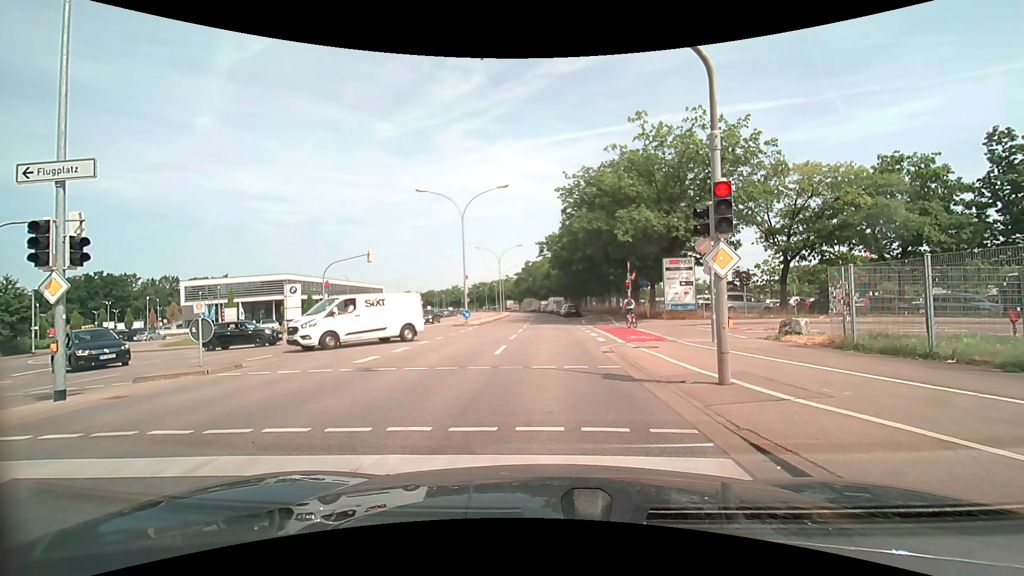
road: secondary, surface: asphalt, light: Day
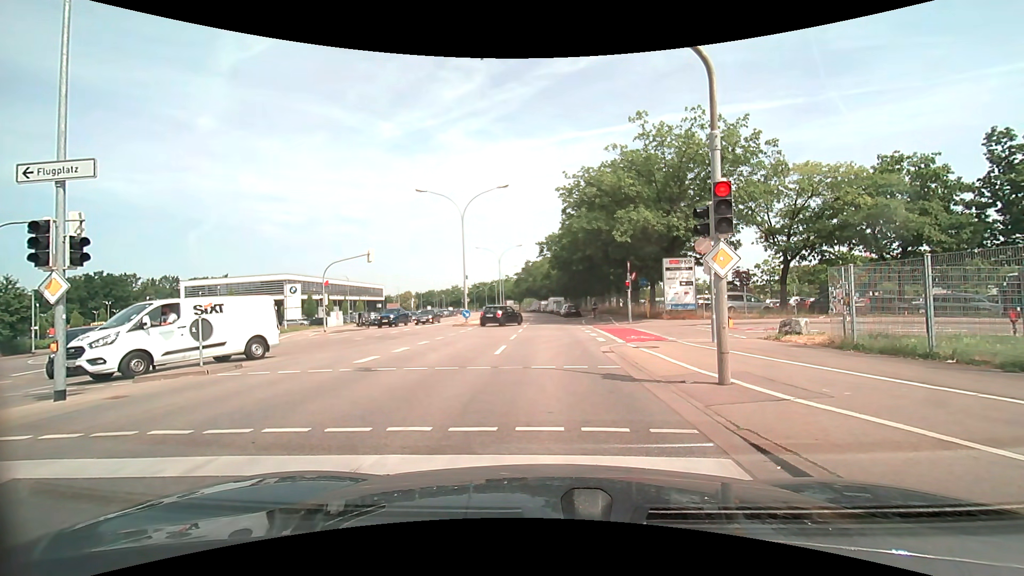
(0.0, 0.0) m; 0°
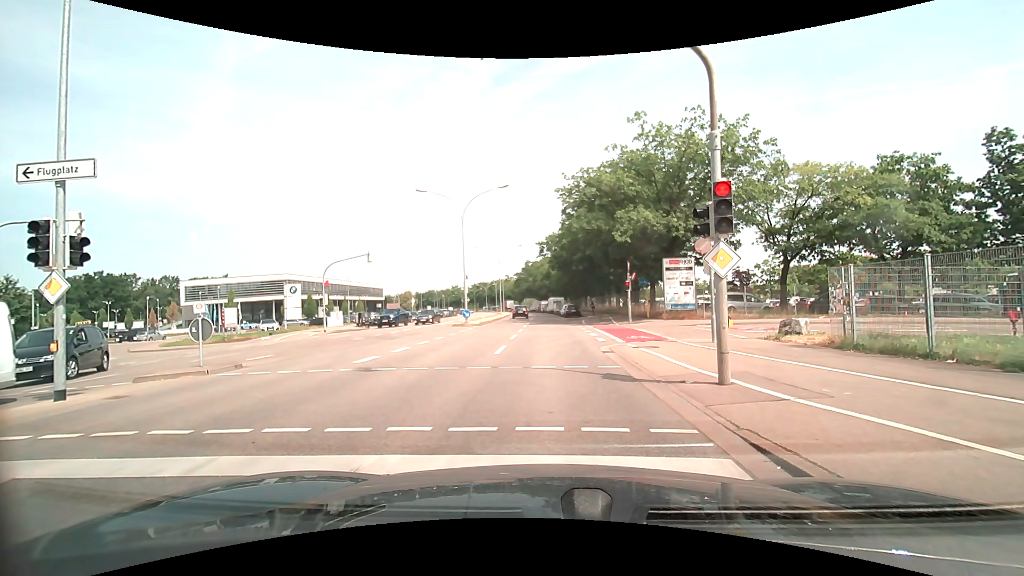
(0.0, 0.0) m; 0°
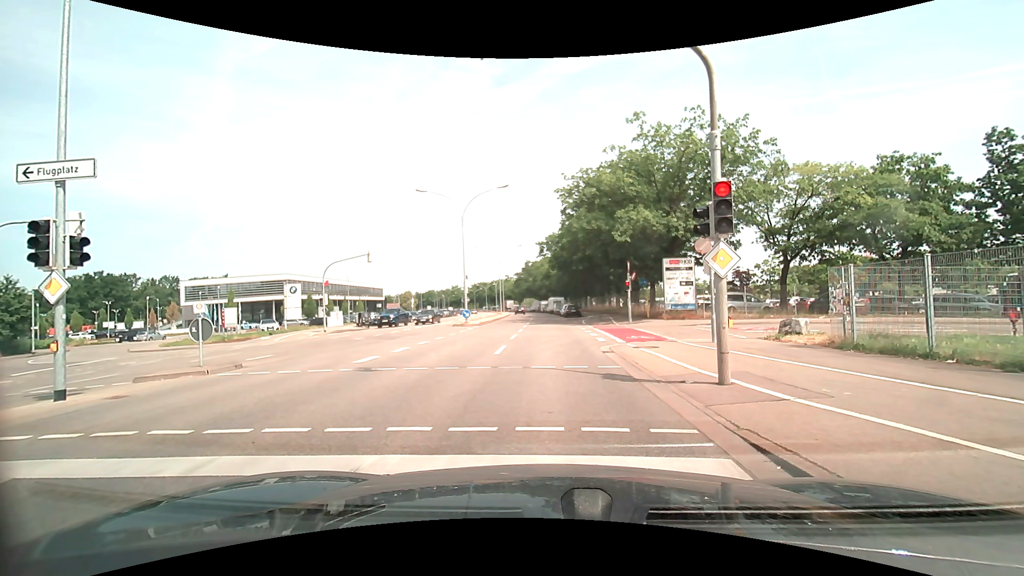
(0.0, 0.0) m; 0°
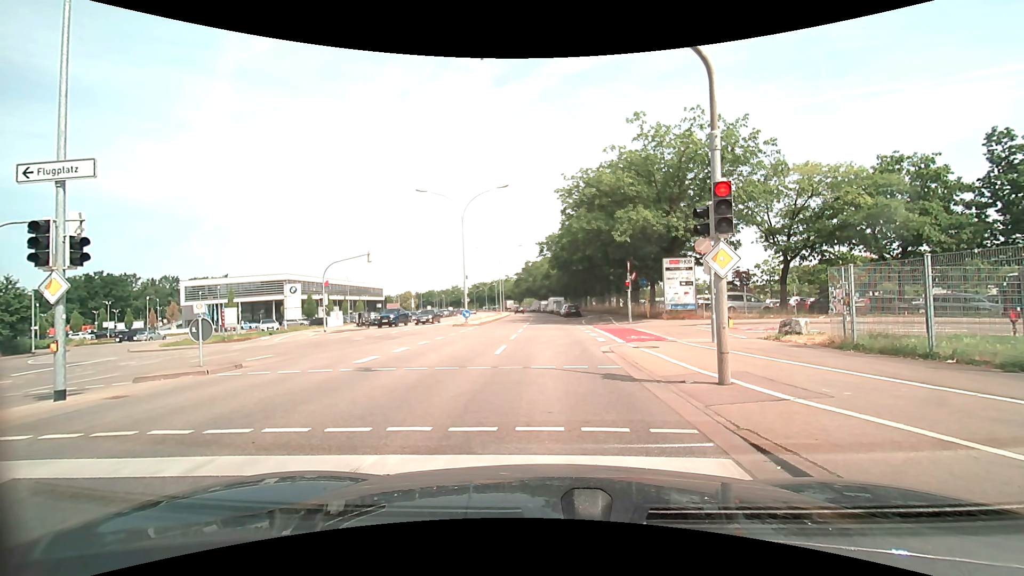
(0.0, 0.0) m; 0°
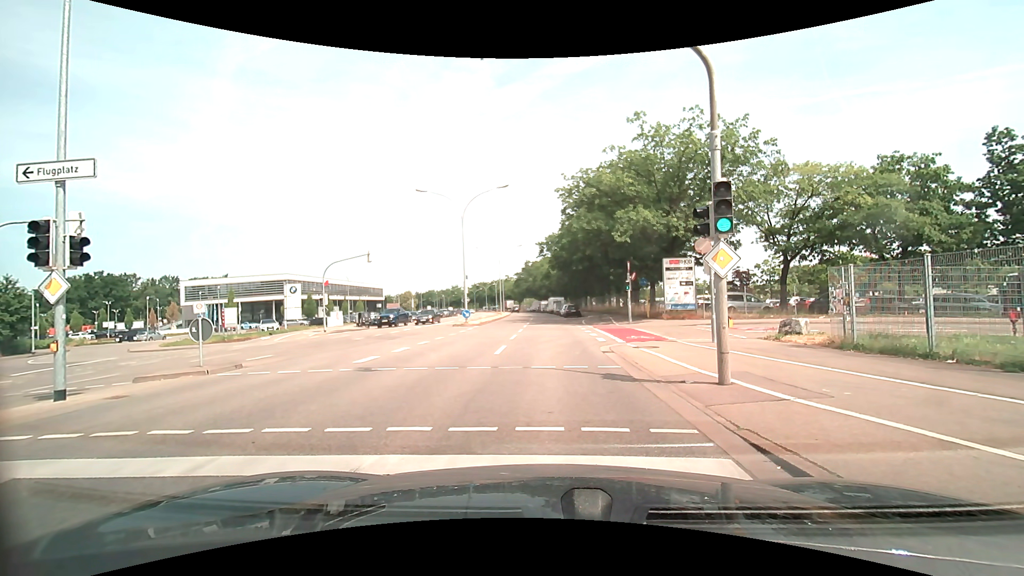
(0.0, 0.0) m; 0°
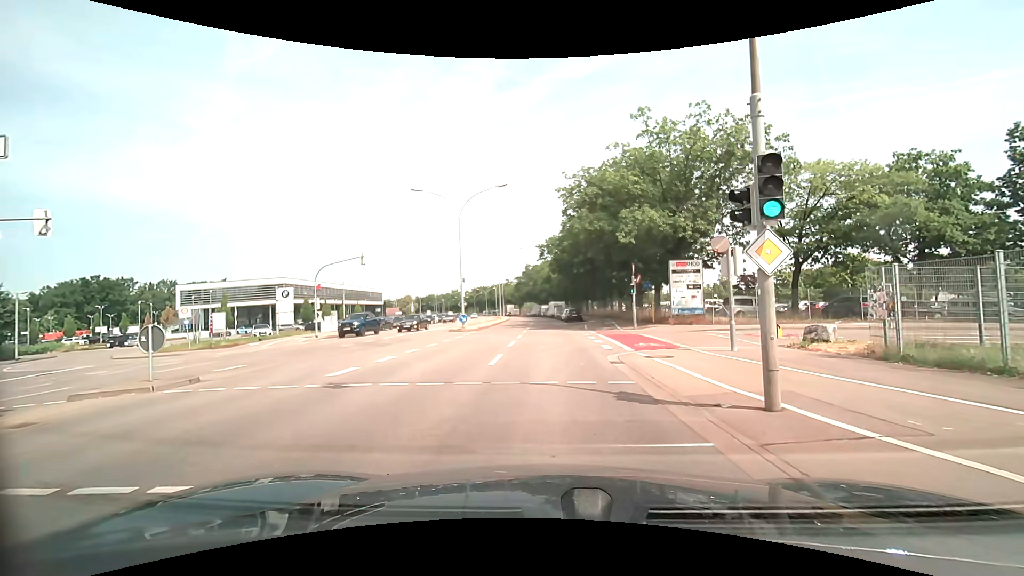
(0.0, +1.8) m; 0°
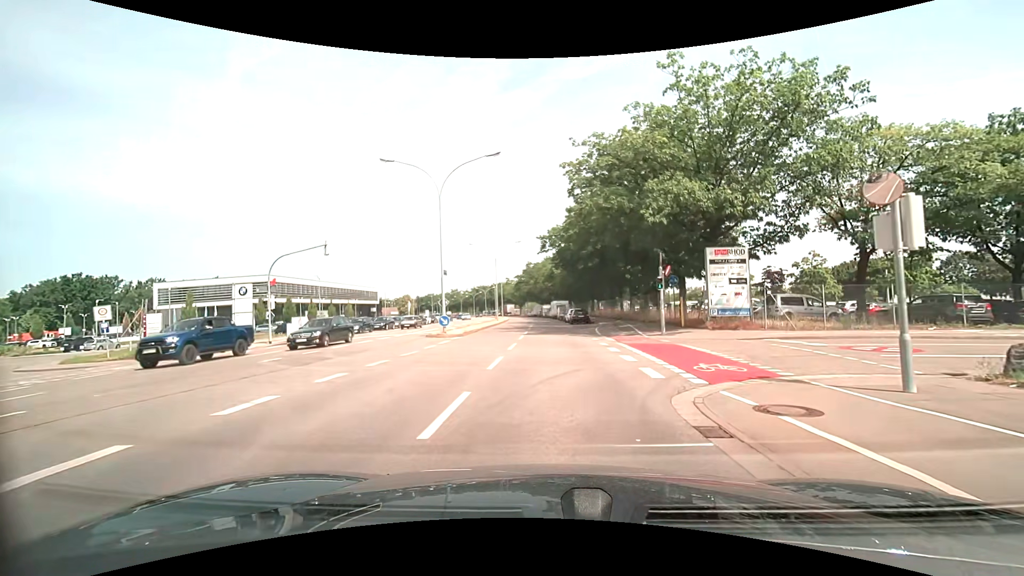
(-0.2, +7.4) m; -1°
(0, +10) (0, +20) (0, +30) (0, +40) (0, +50) (0, +60) (-1, +70) (-1, +80) (-2, +90) (-3, +100) m
